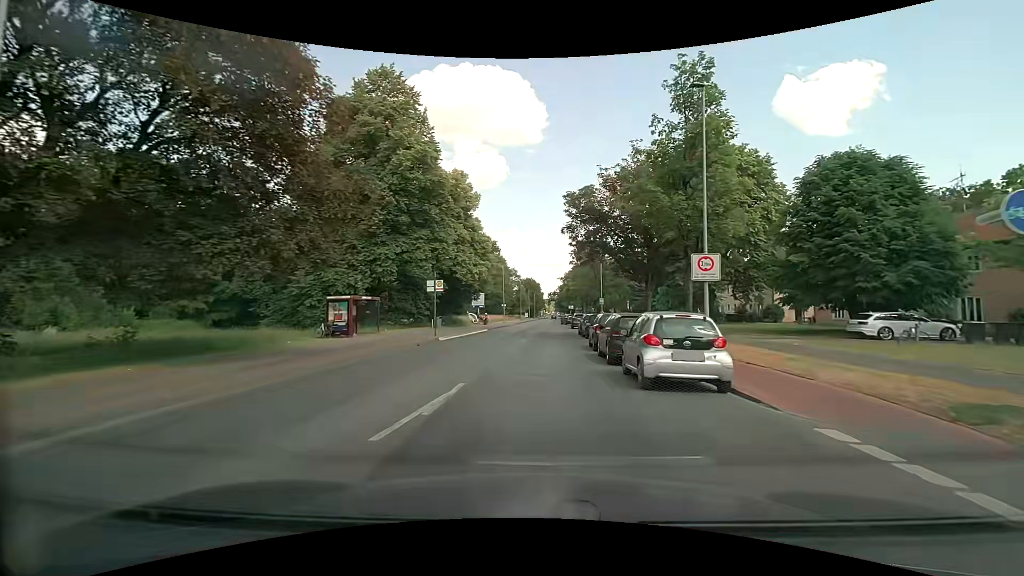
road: secondary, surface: asphalt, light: Day
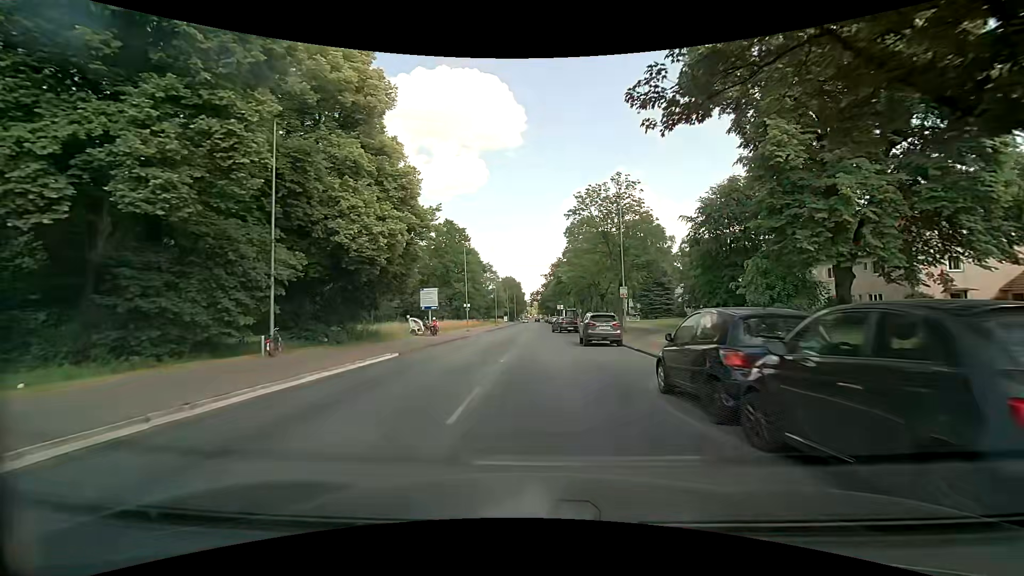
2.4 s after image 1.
(+0.6, +27.3) m; +2°
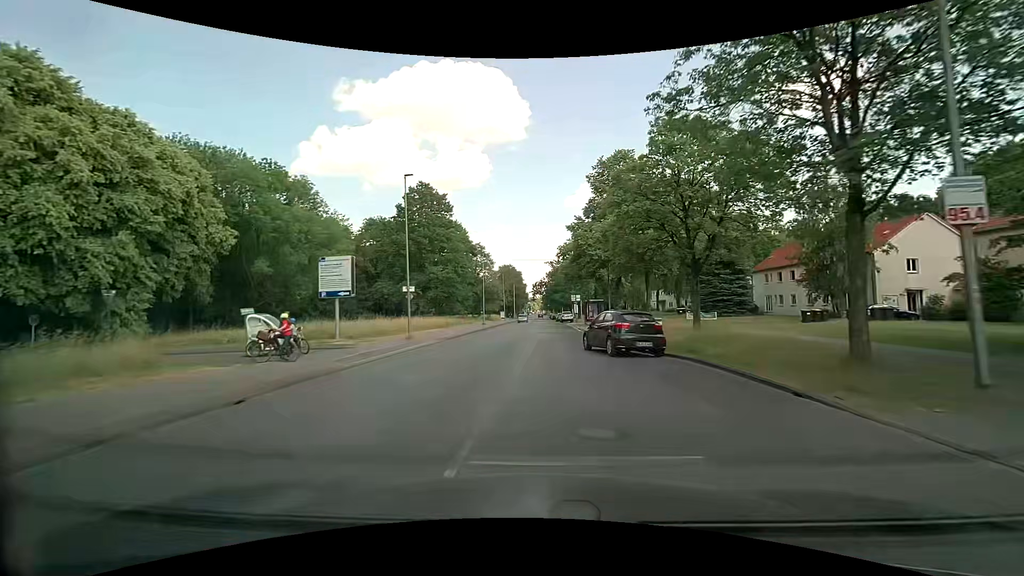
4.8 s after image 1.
(-0.2, +29.1) m; -1°
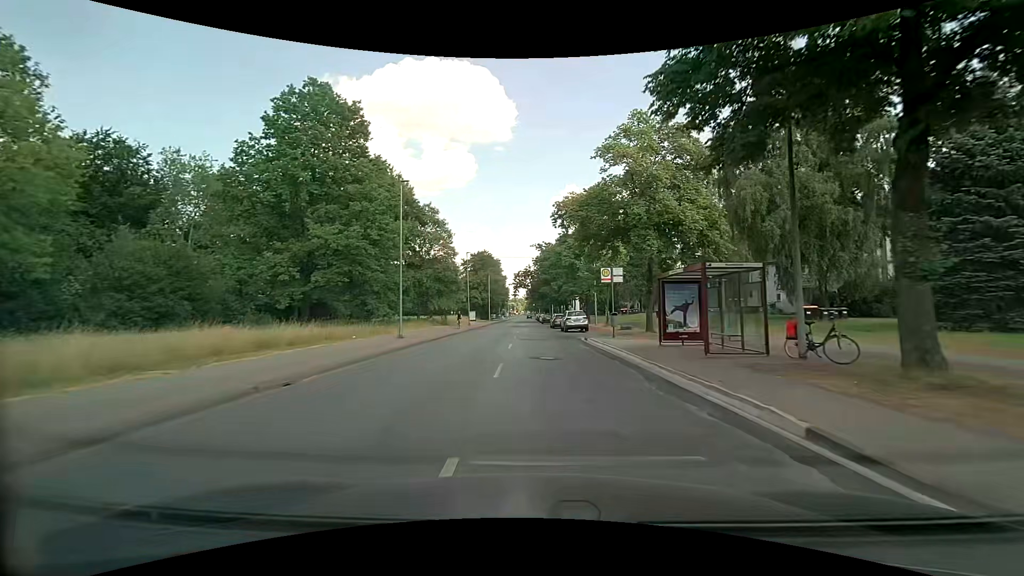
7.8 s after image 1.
(+0.6, +37.7) m; +2°
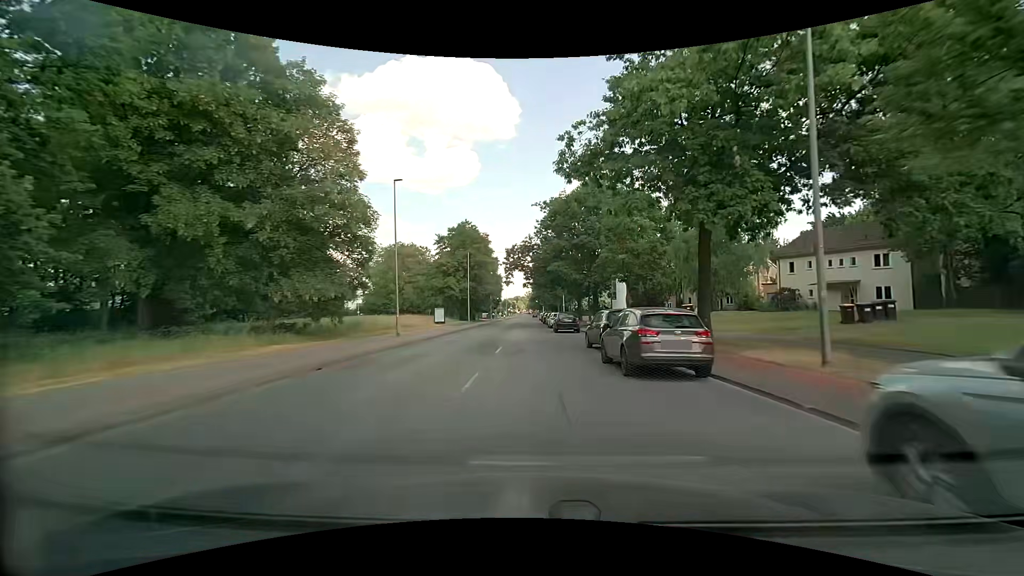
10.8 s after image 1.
(-0.1, +38.1) m; 0°
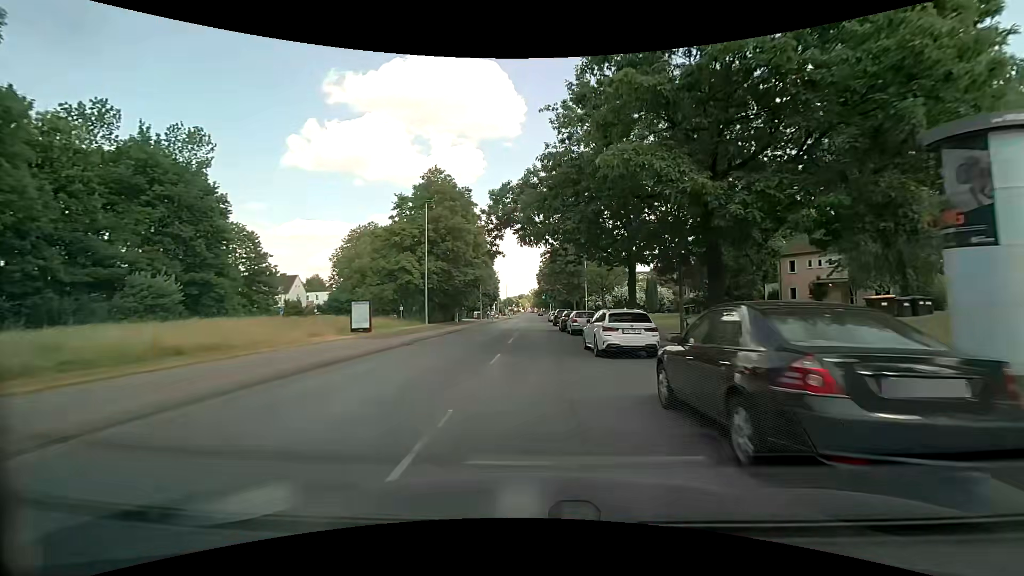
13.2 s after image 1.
(-0.4, +30.9) m; -1°
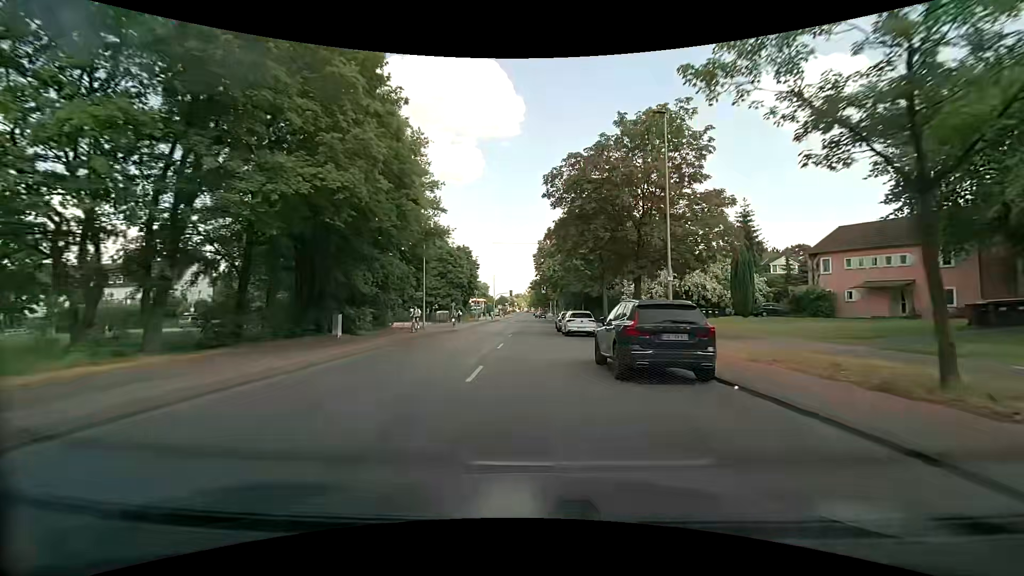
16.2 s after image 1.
(+0.2, +38.5) m; 0°
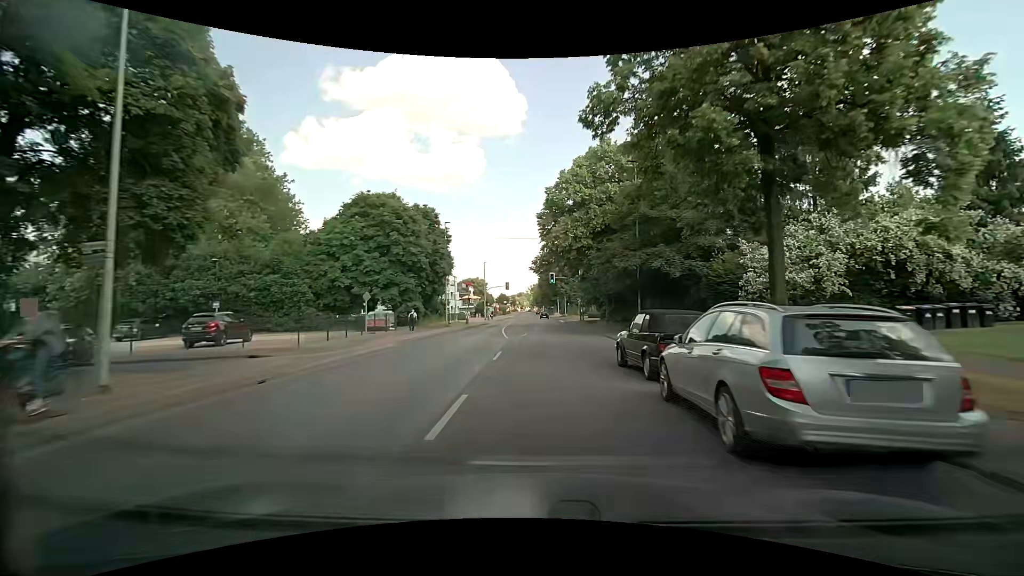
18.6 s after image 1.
(-0.2, +30.1) m; 0°
(0, +10) (0, +20) (+1, +30) (+1, +40) (+2, +50) (+2, +60) (+2, +70) (+2, +80) (+1, +90) (+1, +100) m
